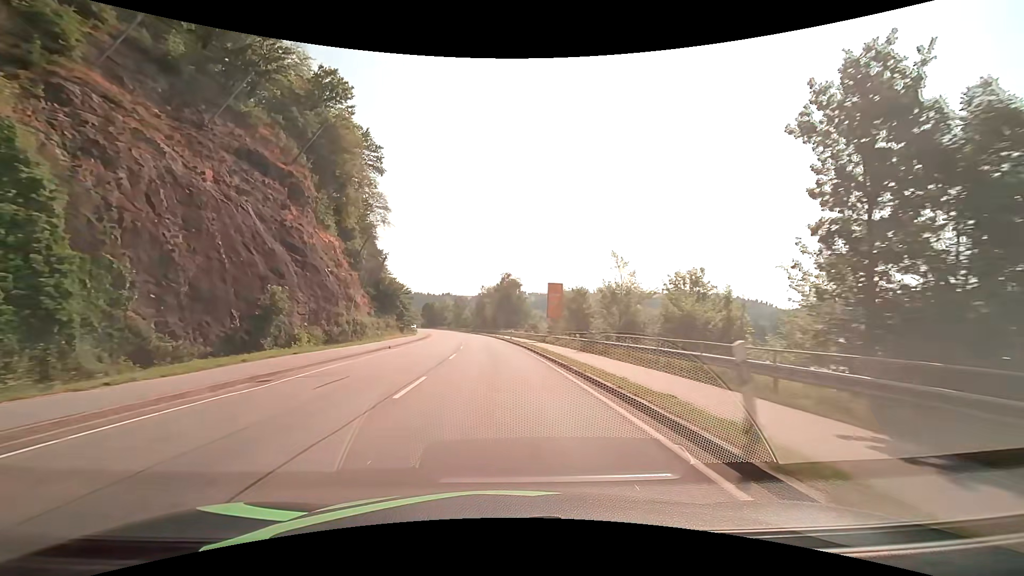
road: primary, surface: asphalt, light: Day
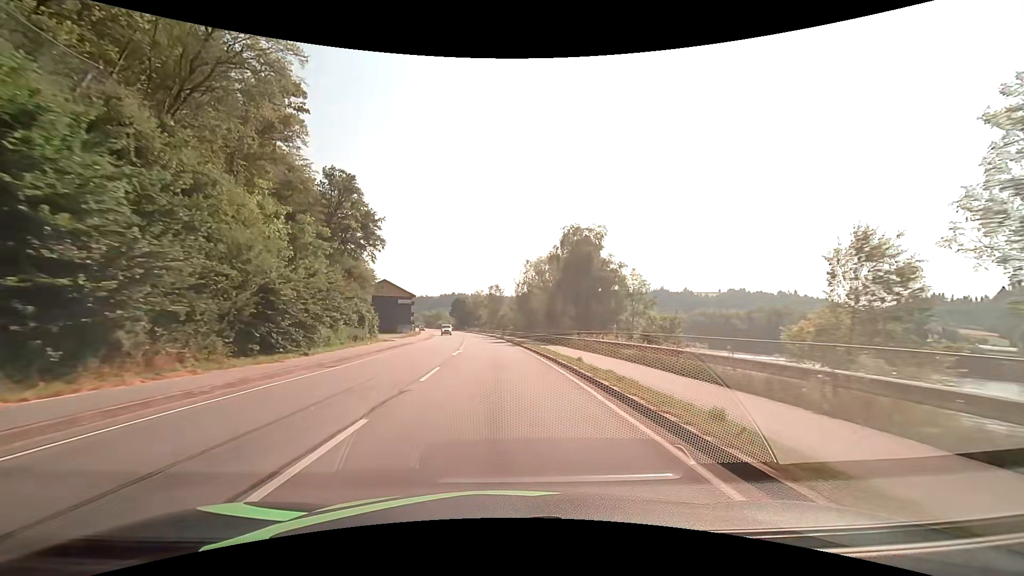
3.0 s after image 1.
(-2.5, +53.6) m; -5°
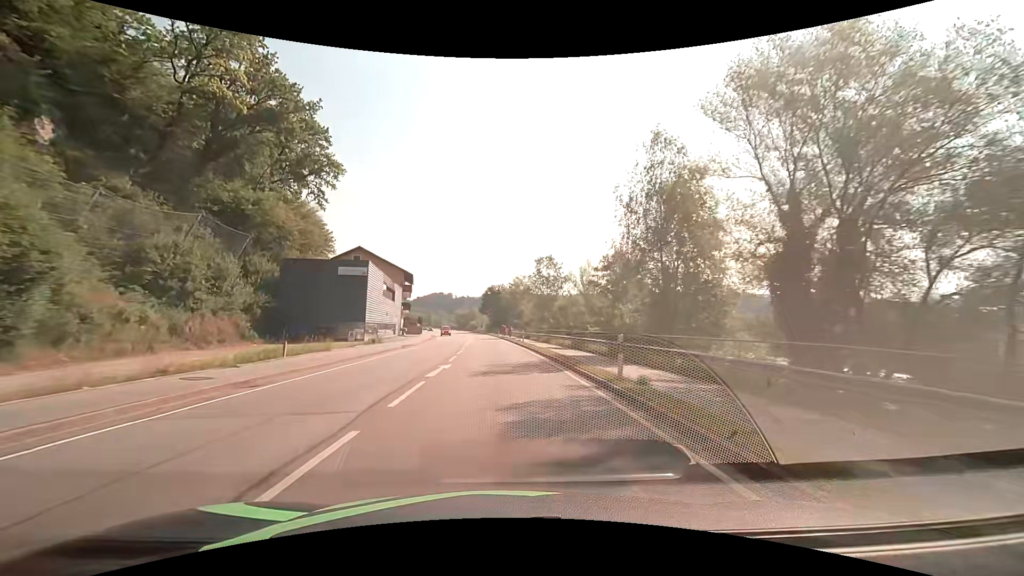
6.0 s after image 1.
(-2.4, +53.7) m; -5°
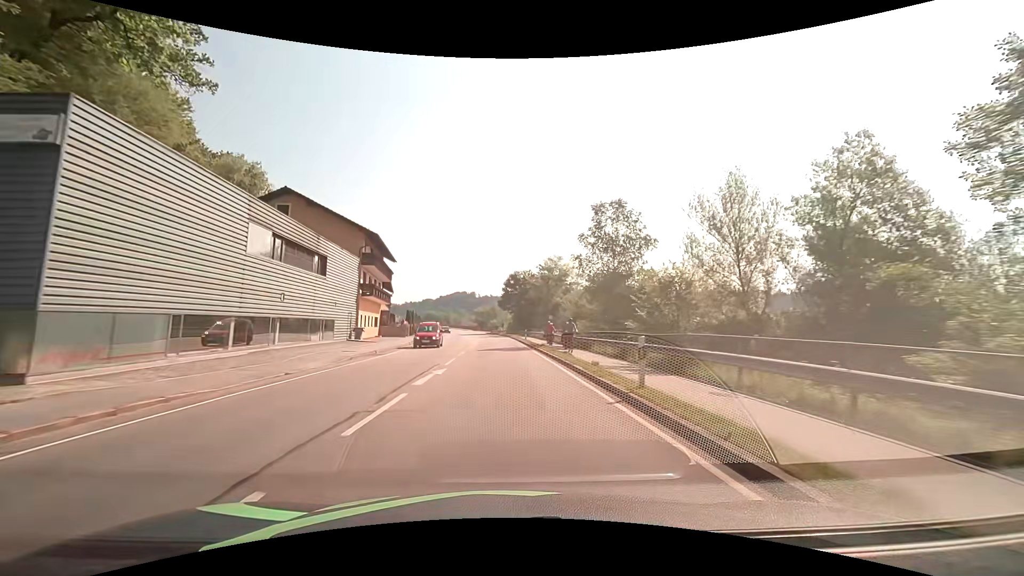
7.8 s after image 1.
(-0.9, +32.2) m; -3°
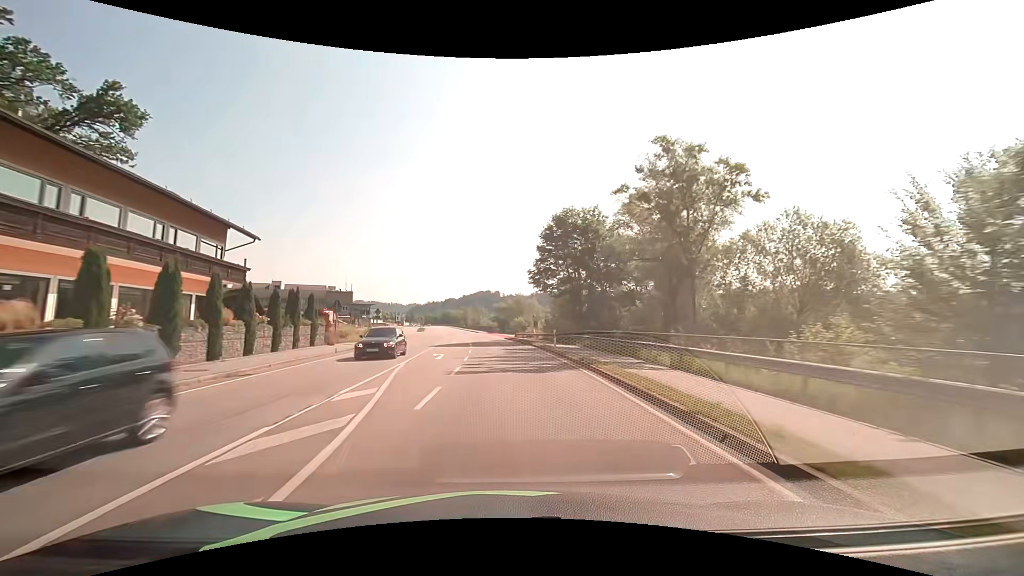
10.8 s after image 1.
(-1.5, +53.7) m; -3°
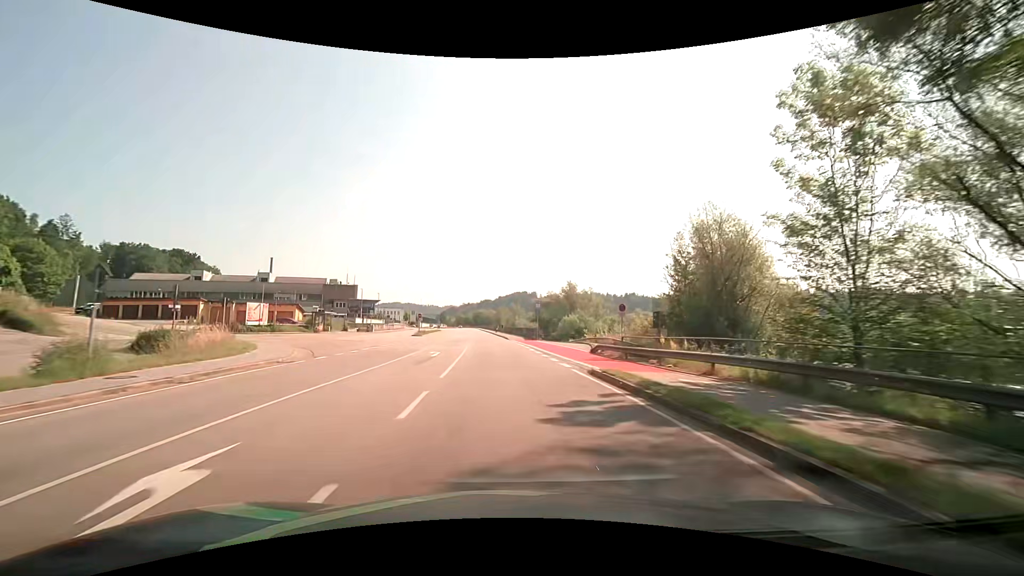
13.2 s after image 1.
(-1.6, +42.9) m; -4°
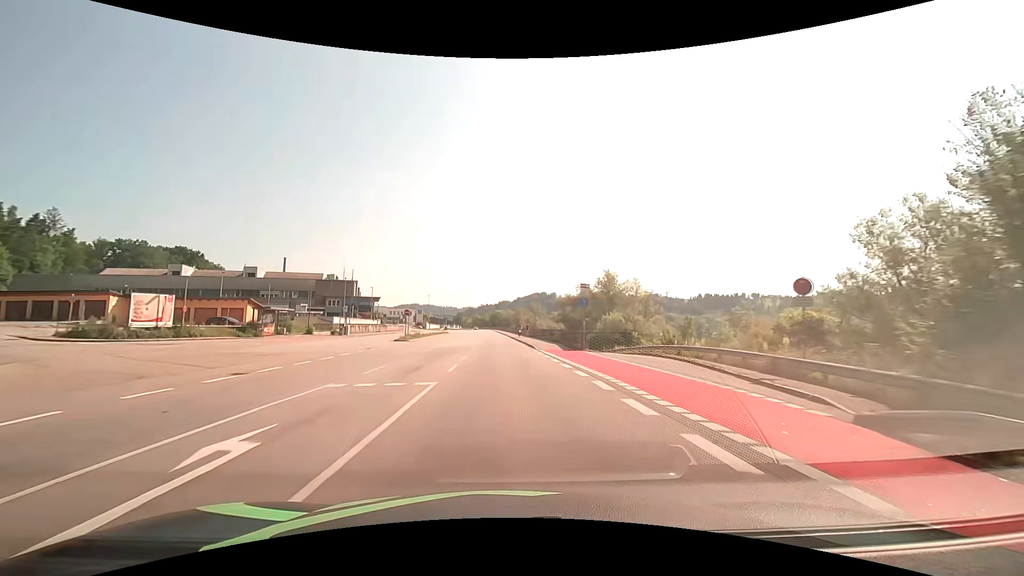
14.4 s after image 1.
(-0.4, +21.5) m; -2°
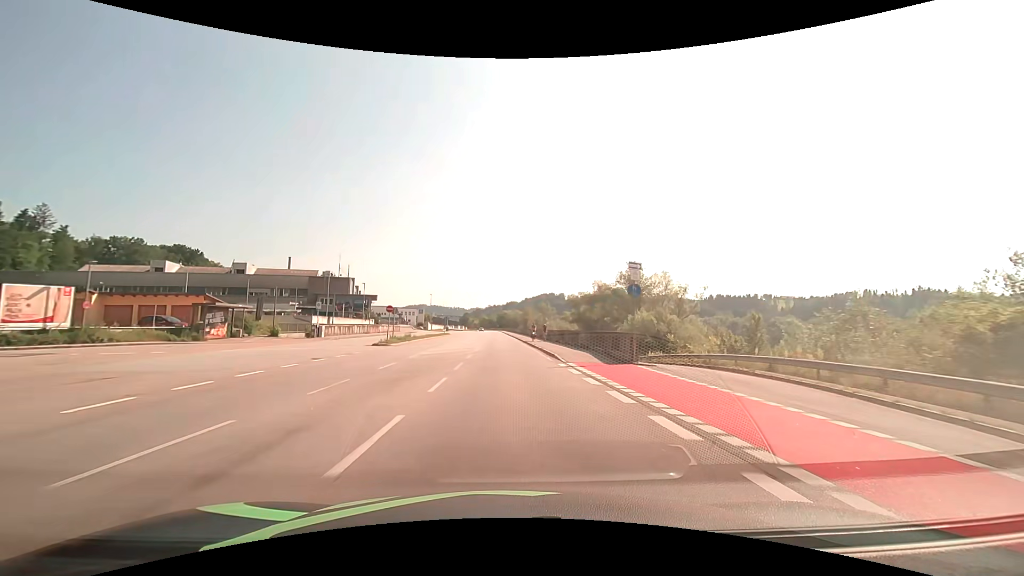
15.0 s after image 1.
(-0.1, +10.7) m; -1°
(0, +10) (0, +20) (0, +30) (0, +40) (-1, +50) (-1, +60) (-1, +70) (-1, +80) (-2, +90) (-2, +100) m
